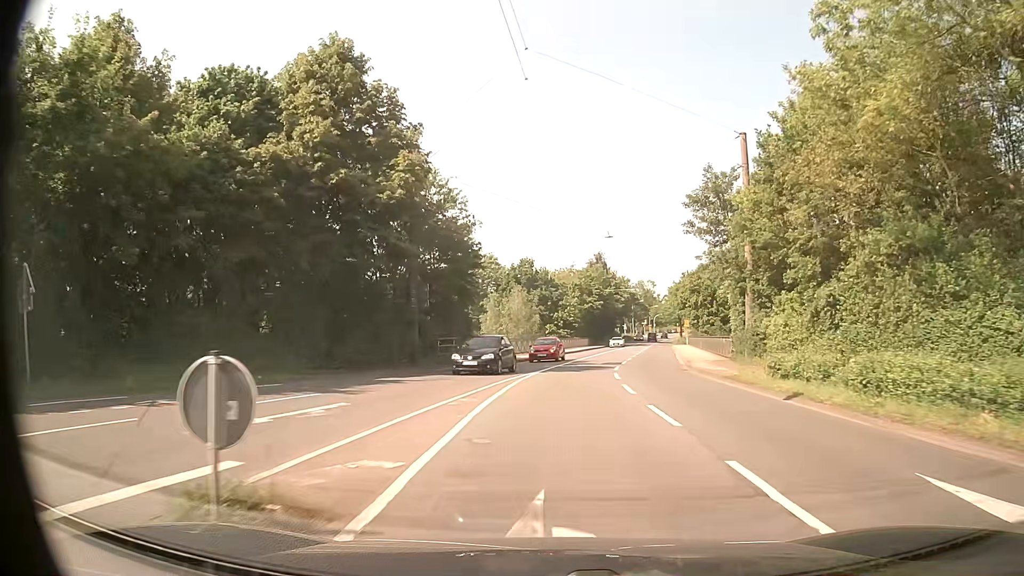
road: secondary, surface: asphalt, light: Day
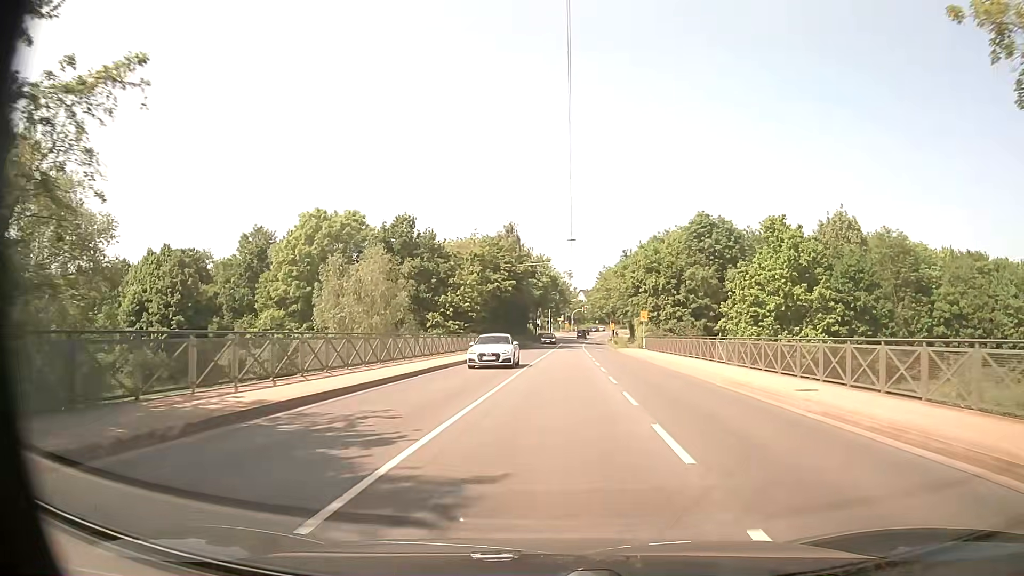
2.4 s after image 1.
(+2.0, +33.4) m; +7°
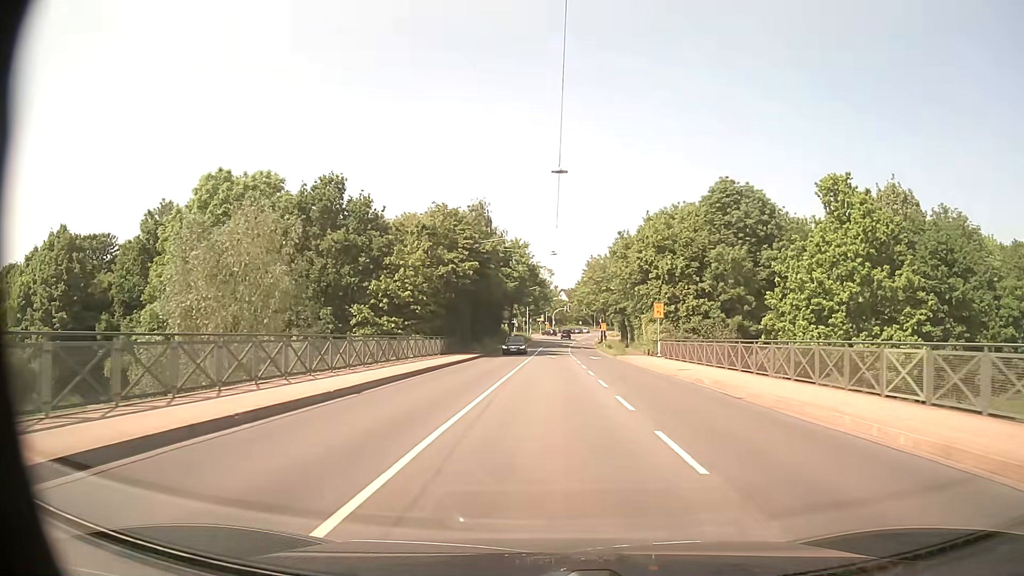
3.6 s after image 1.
(+0.6, +18.7) m; +2°
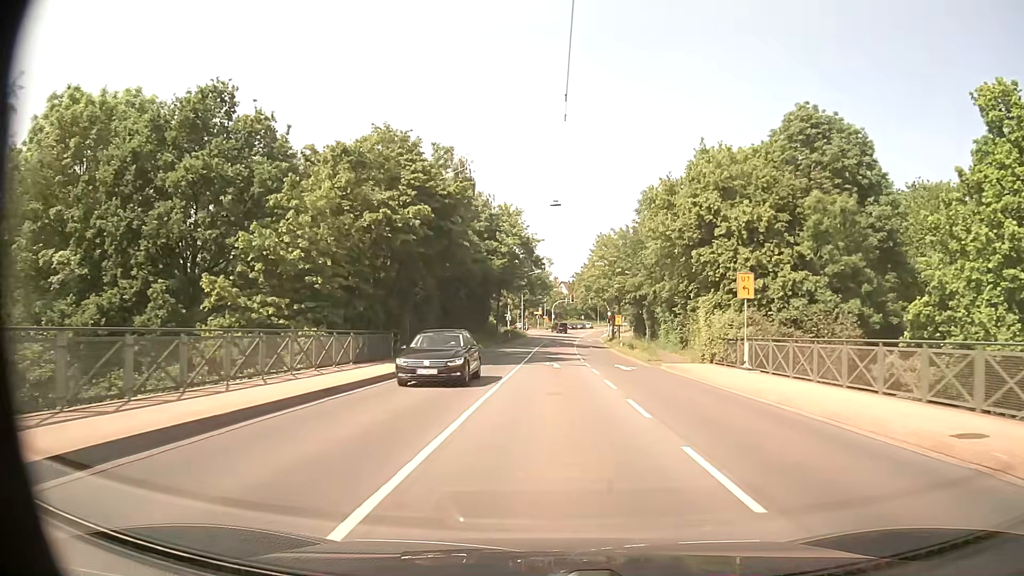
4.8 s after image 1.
(0.0, +19.7) m; 0°
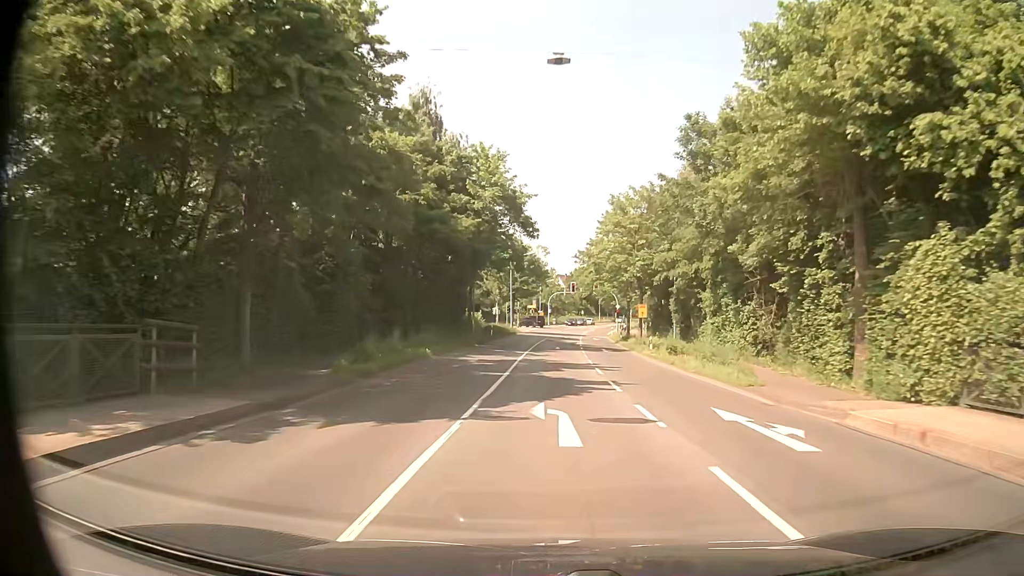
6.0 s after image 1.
(+0.1, +19.4) m; 0°
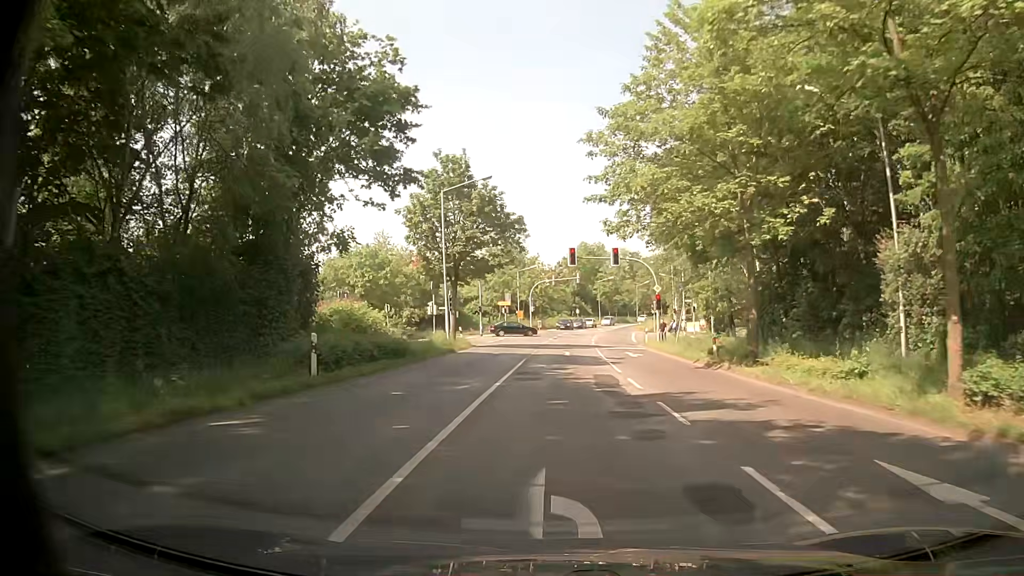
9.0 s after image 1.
(+0.5, +41.2) m; +2°
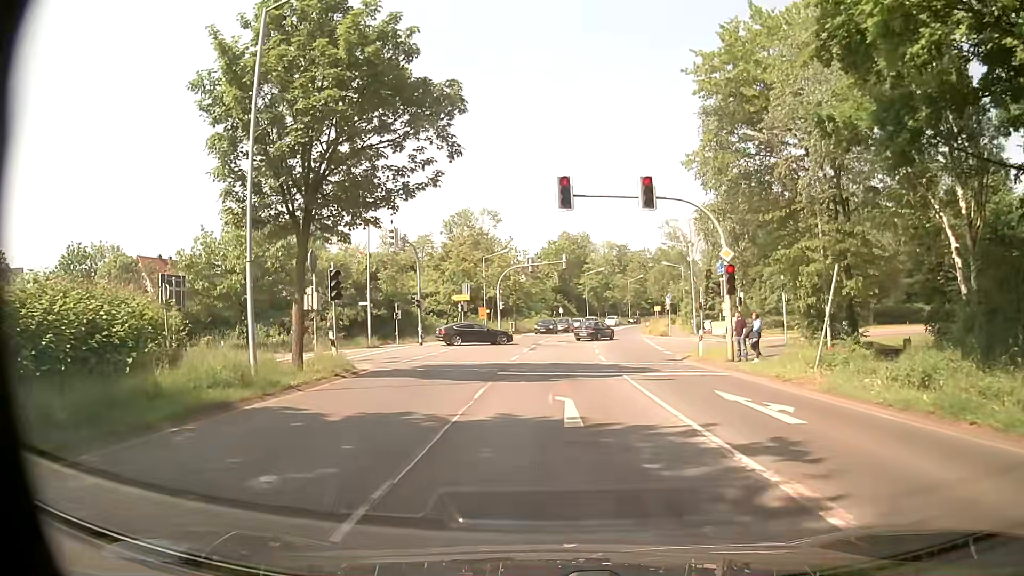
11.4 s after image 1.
(+0.2, +22.3) m; +1°
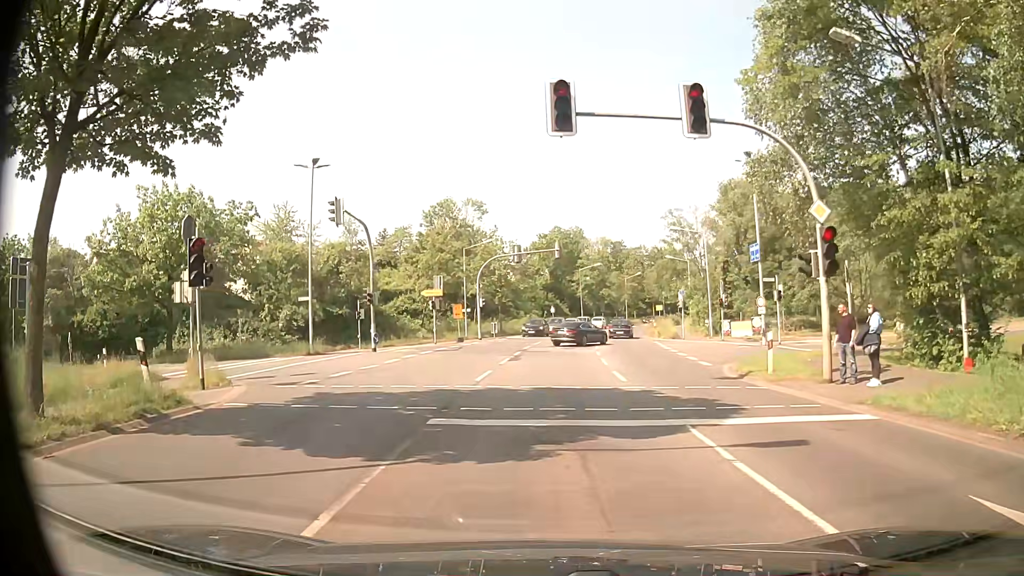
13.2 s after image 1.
(+0.2, +9.3) m; +2°
